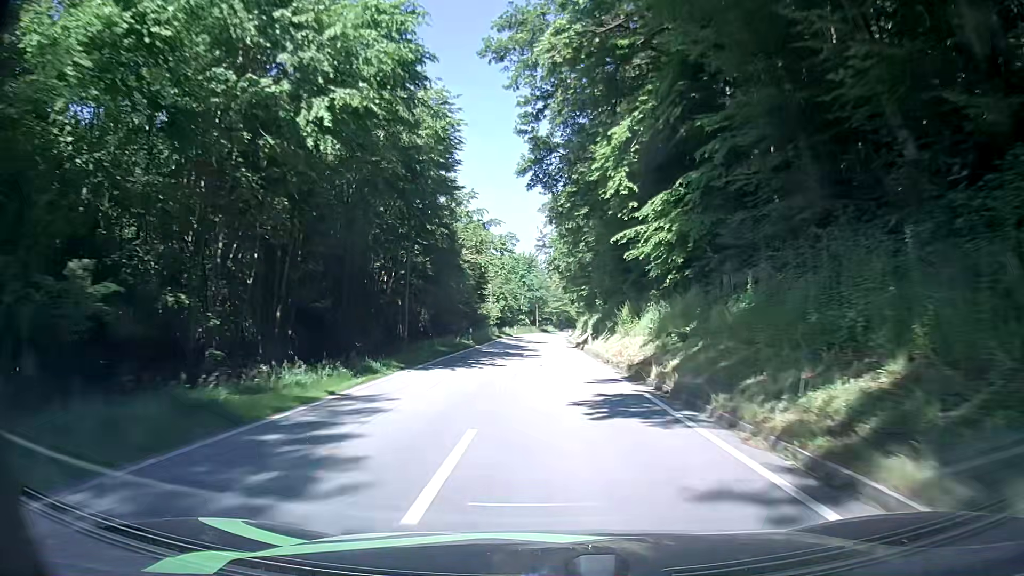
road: secondary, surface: asphalt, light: Day
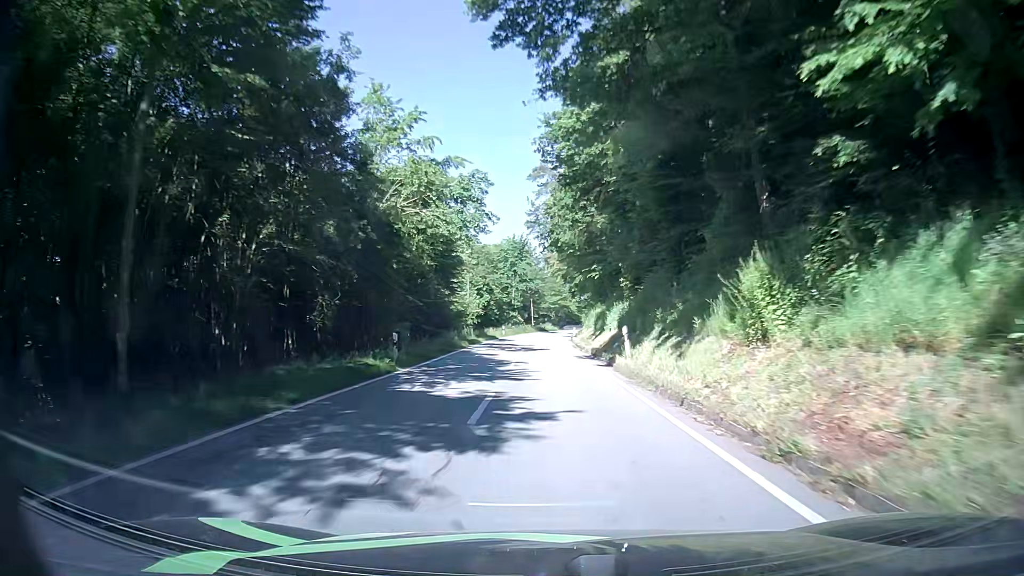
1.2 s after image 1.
(+0.3, +19.8) m; +1°
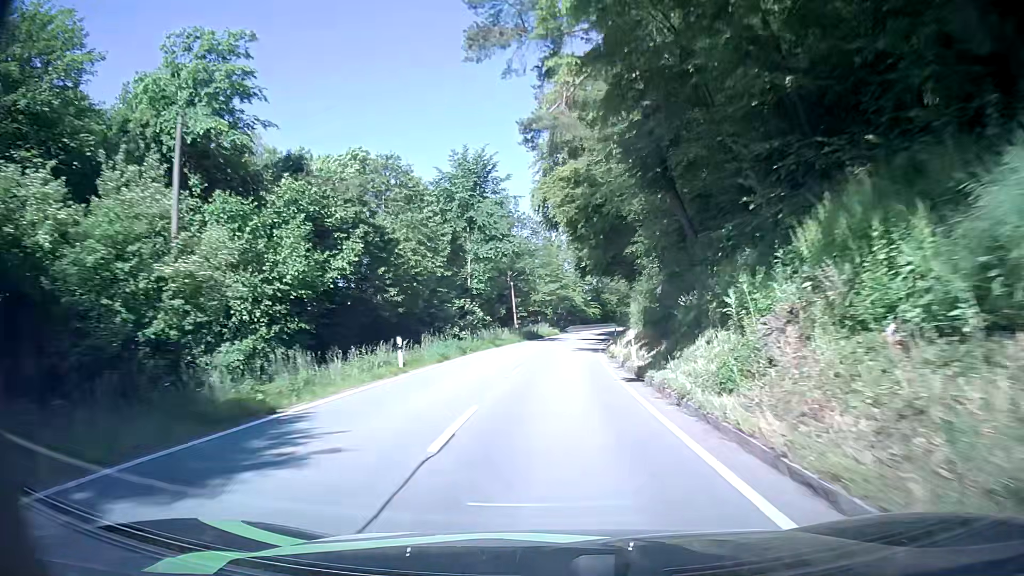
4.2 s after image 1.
(0.0, +48.1) m; 0°
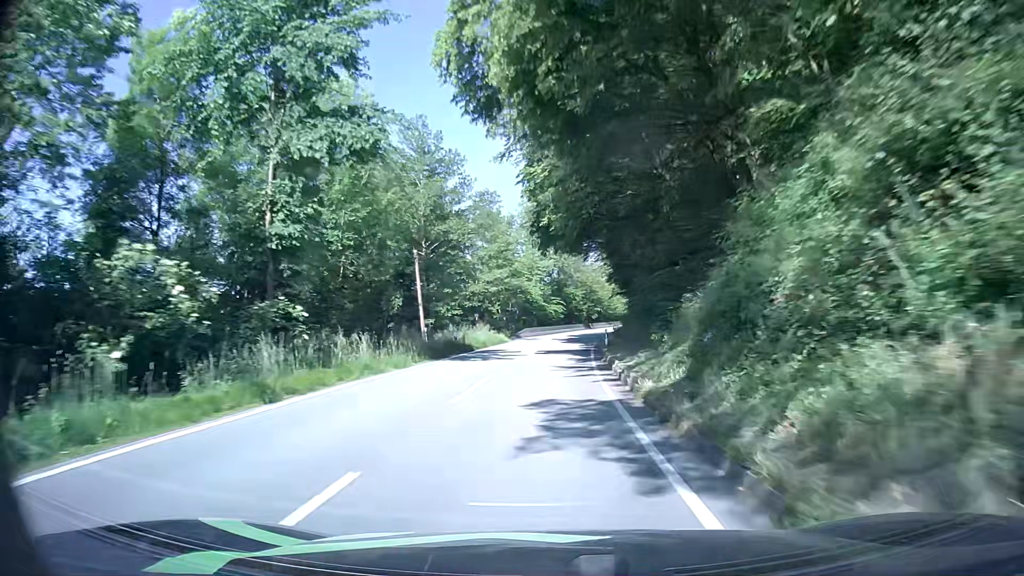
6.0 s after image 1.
(+1.1, +28.4) m; +4°
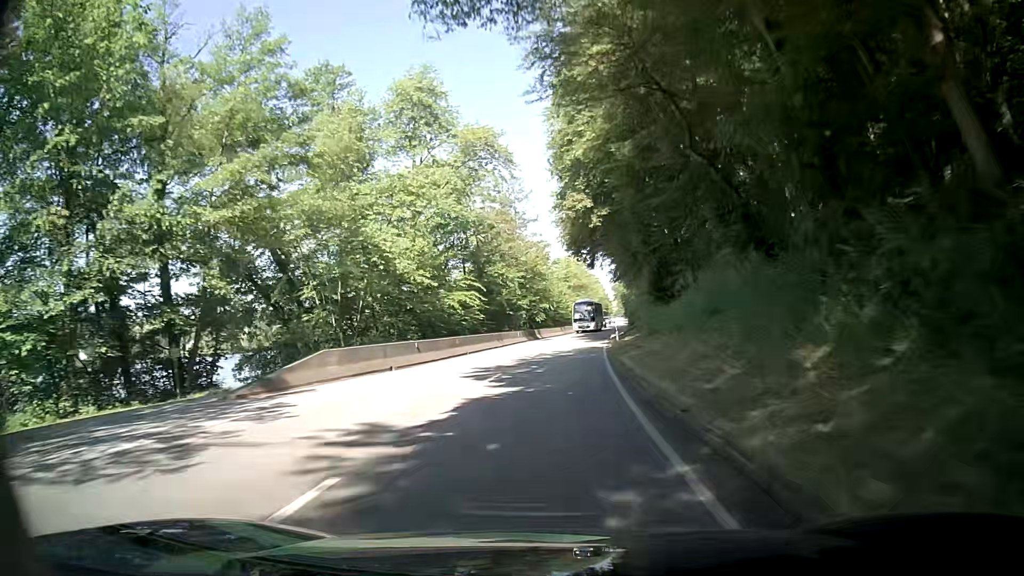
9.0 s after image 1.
(+1.8, +49.0) m; +5°
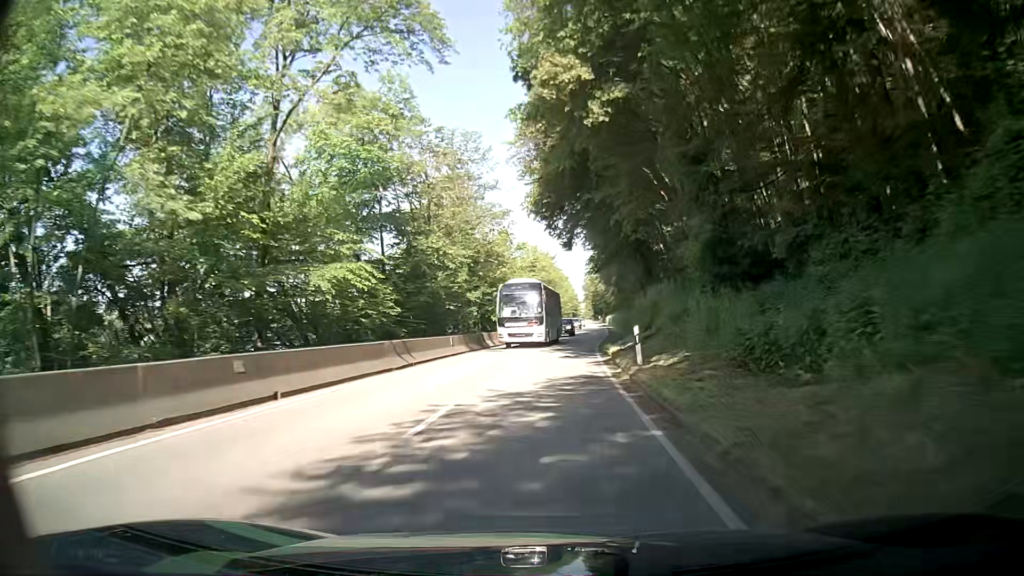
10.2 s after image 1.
(+0.7, +19.4) m; +3°
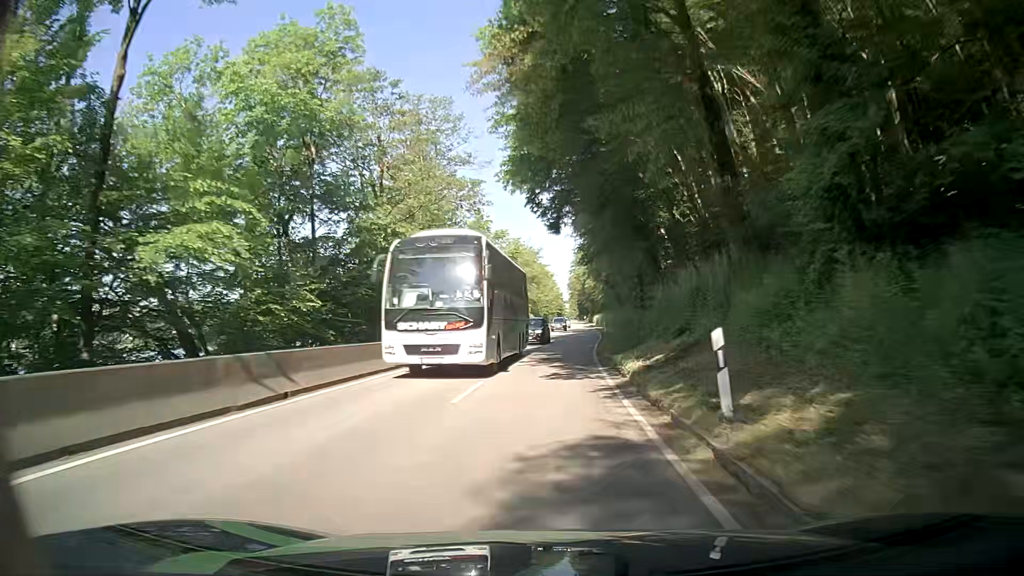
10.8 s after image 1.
(+0.1, +9.6) m; +2°
